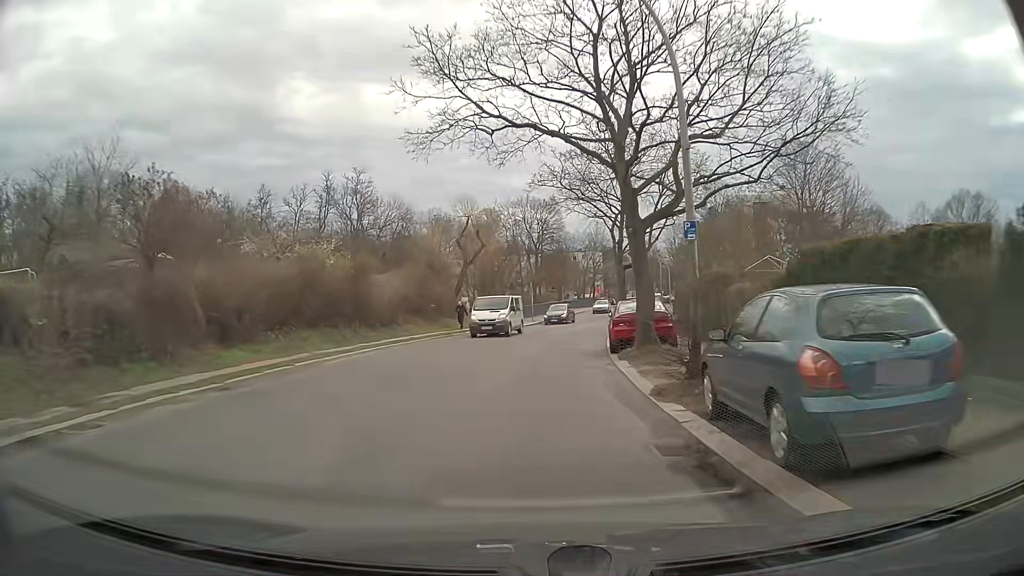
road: tertiary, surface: asphalt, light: Day
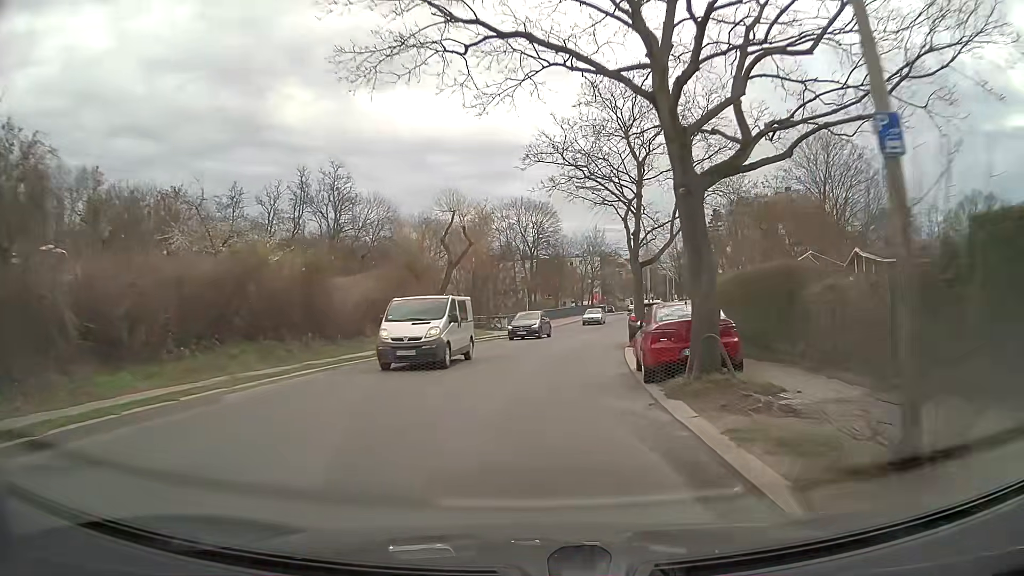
(0.0, +6.0) m; 0°
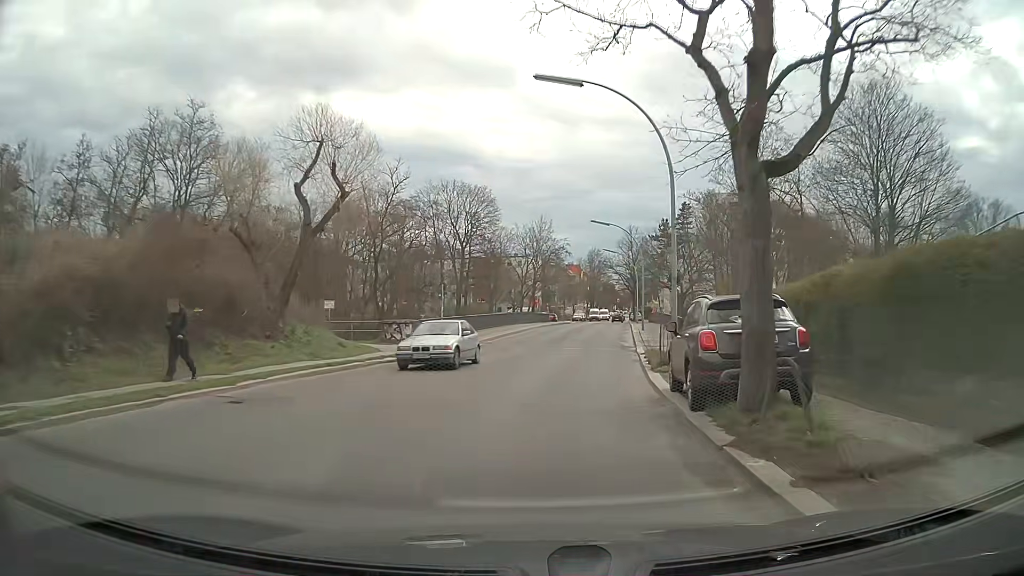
(+0.7, +17.8) m; +6°
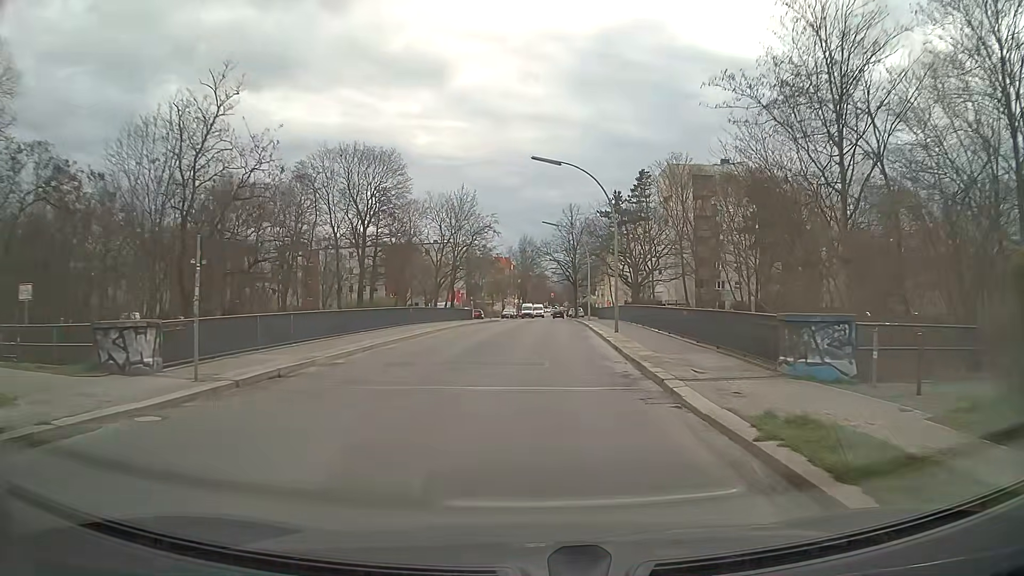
(+0.9, +18.5) m; +6°
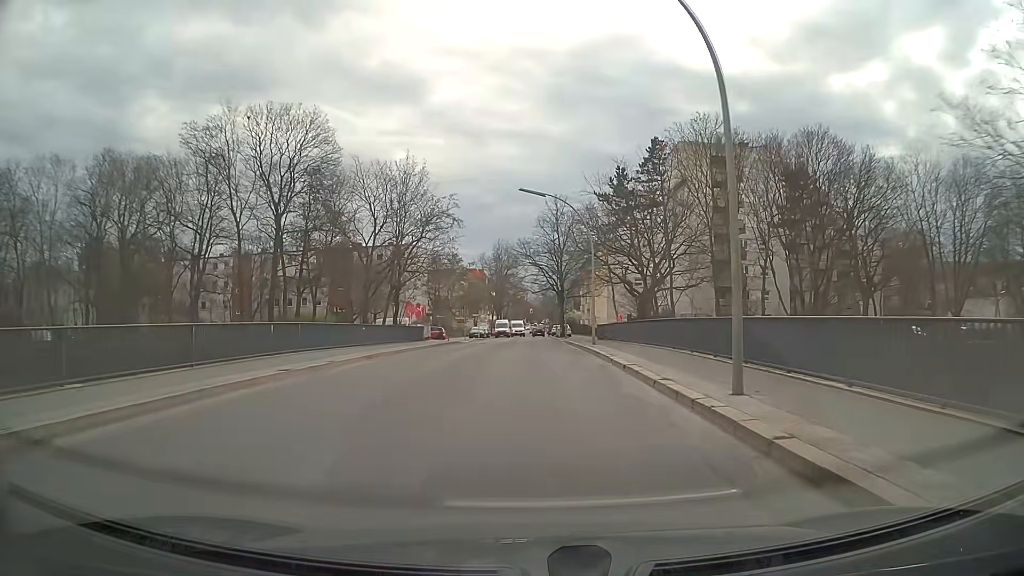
(+0.4, +19.9) m; +2°
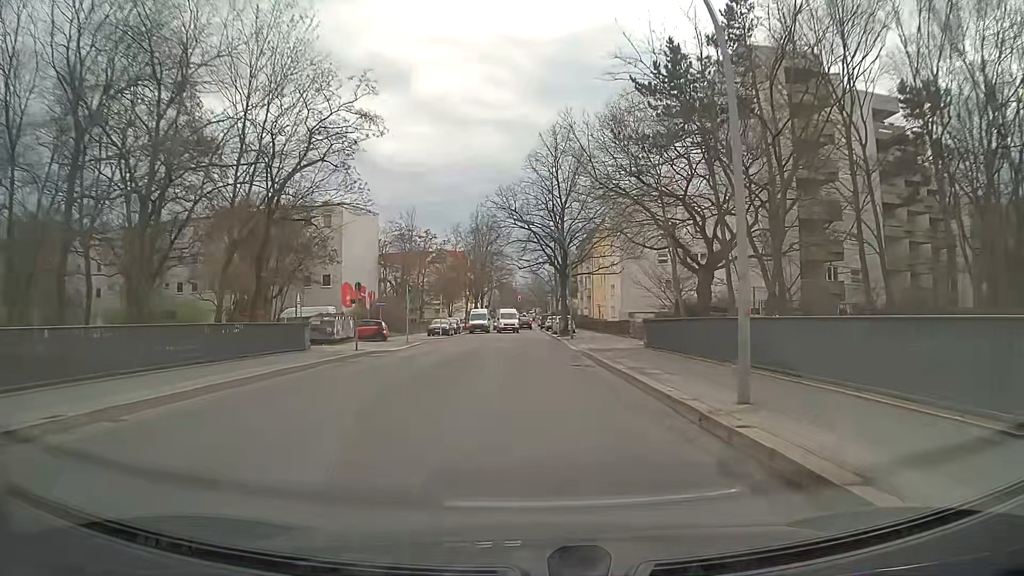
(+0.2, +25.1) m; +1°
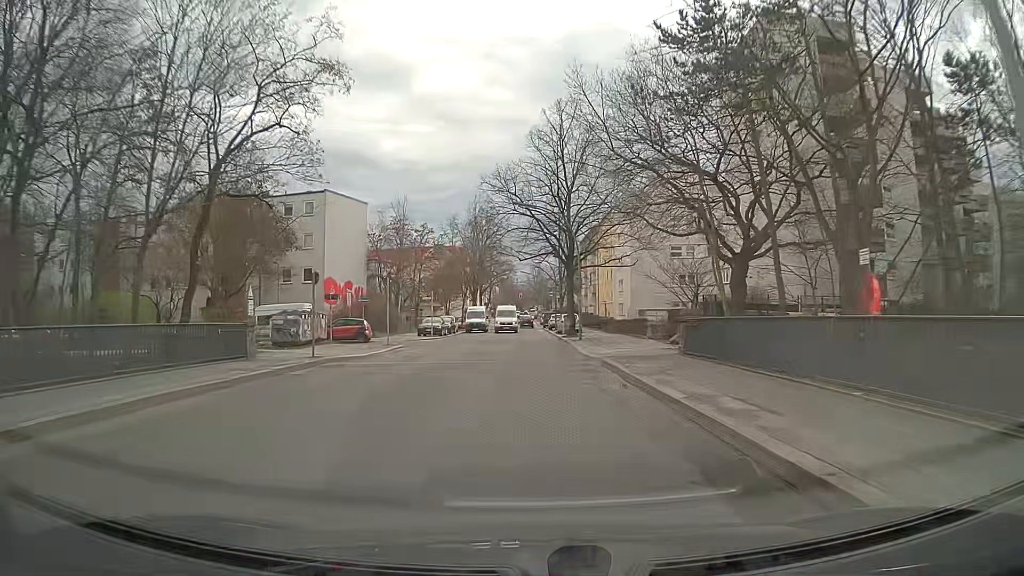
(0.0, +5.8) m; 0°
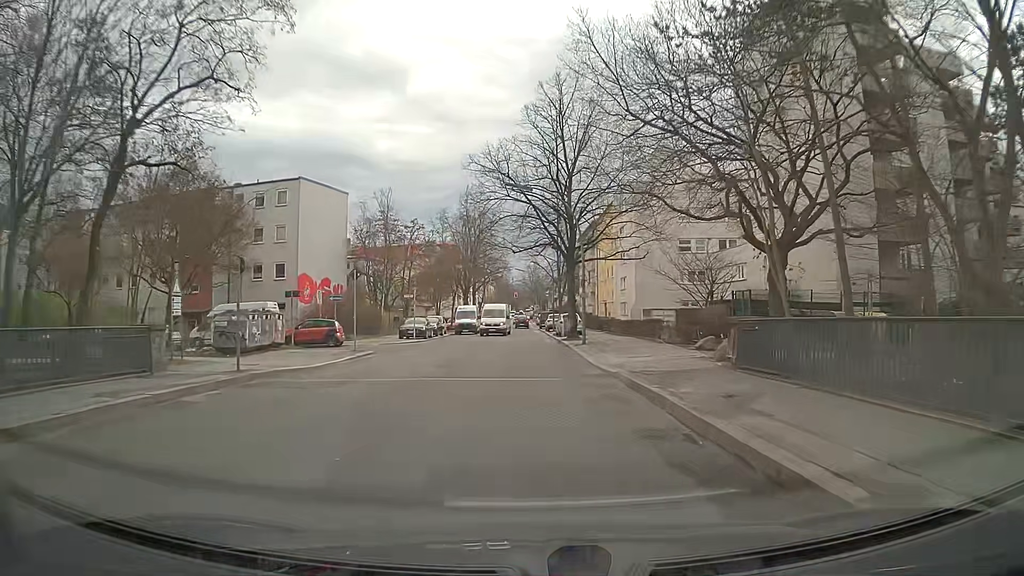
(0.0, +5.5) m; 0°
